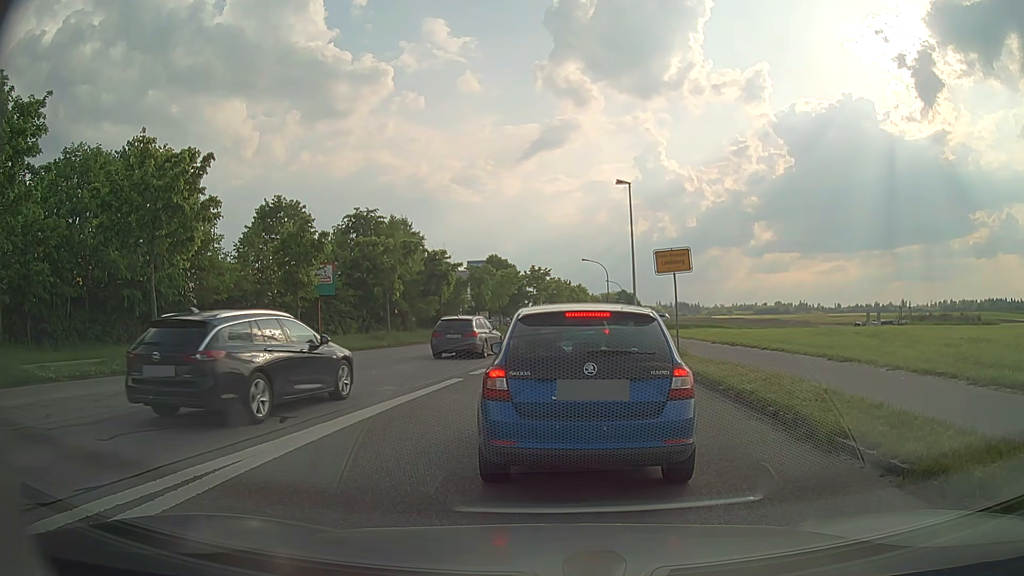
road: tertiary_link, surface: asphalt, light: Day
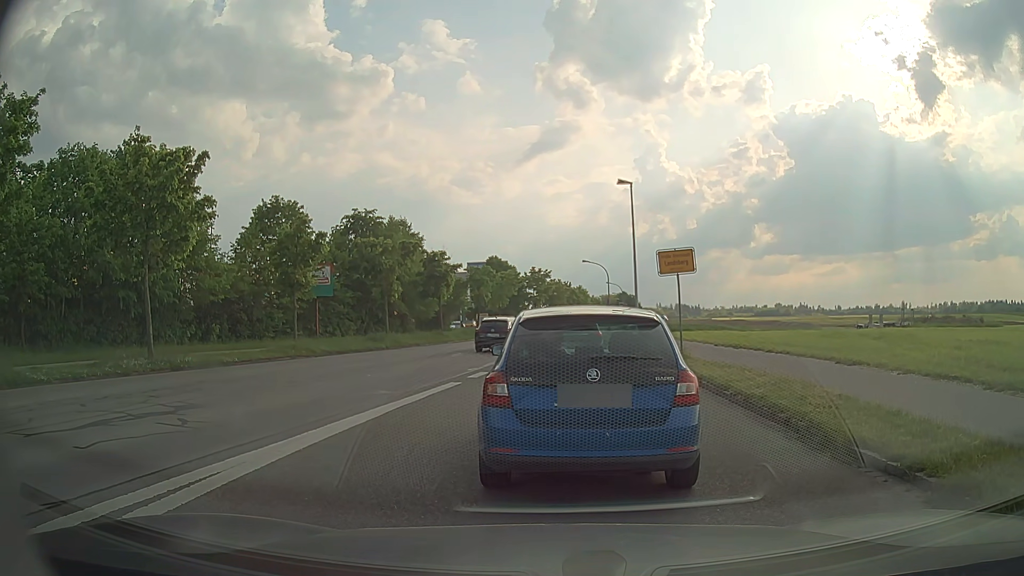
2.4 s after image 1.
(0.0, +0.5) m; 0°
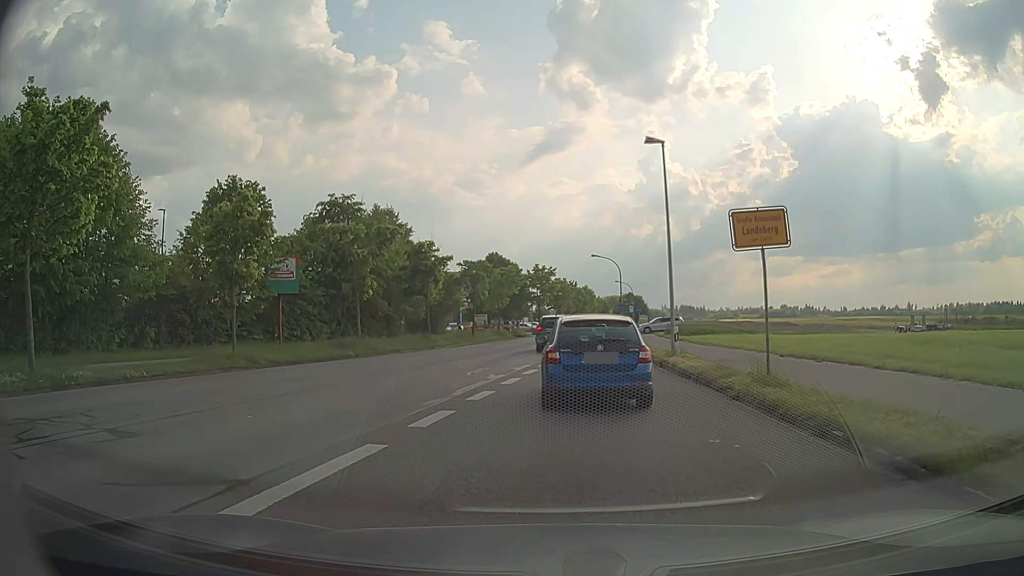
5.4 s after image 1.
(-0.1, +7.7) m; 0°
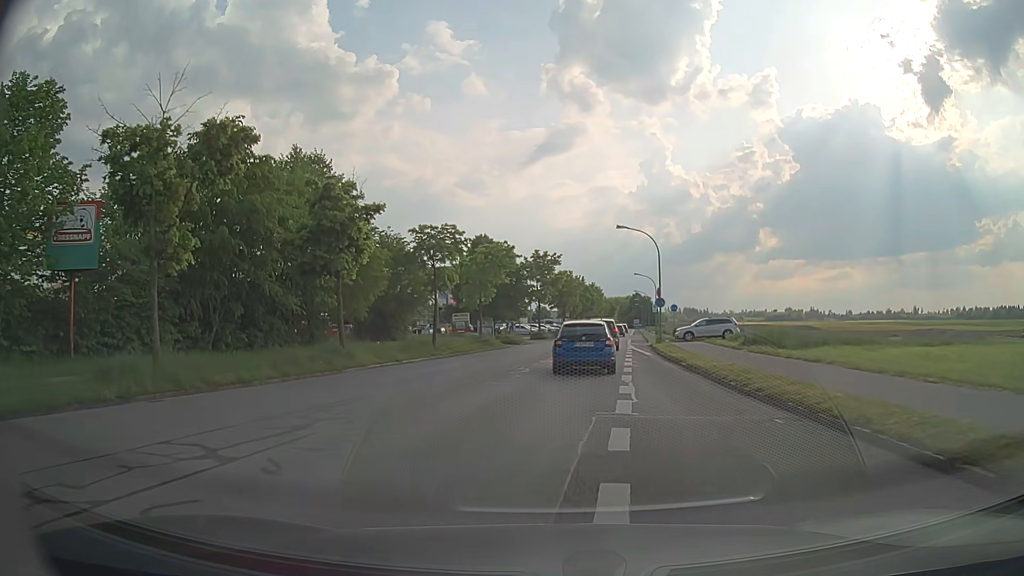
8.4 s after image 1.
(-0.3, +20.2) m; 0°
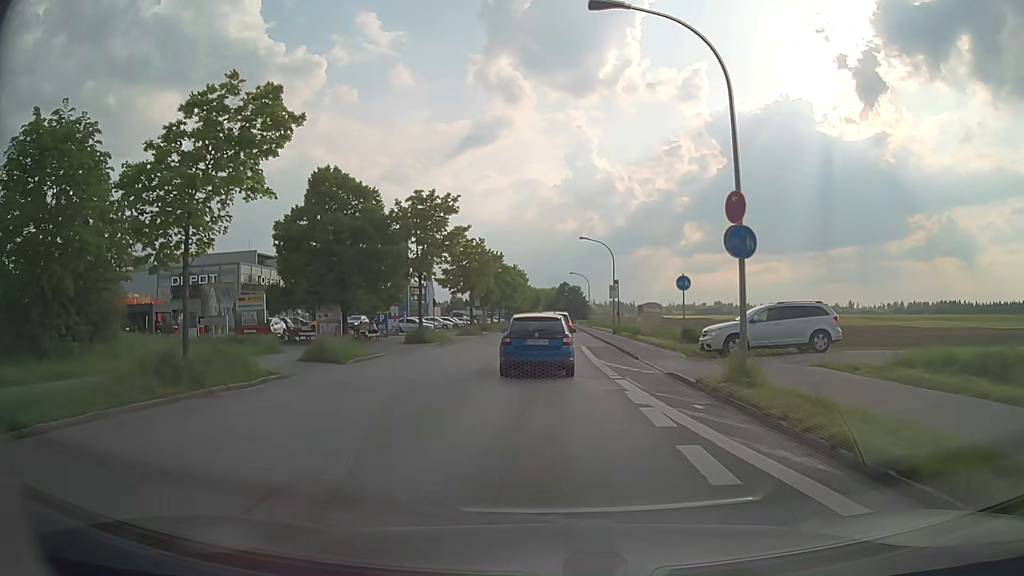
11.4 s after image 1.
(+1.8, +29.1) m; +6°
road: tertiary
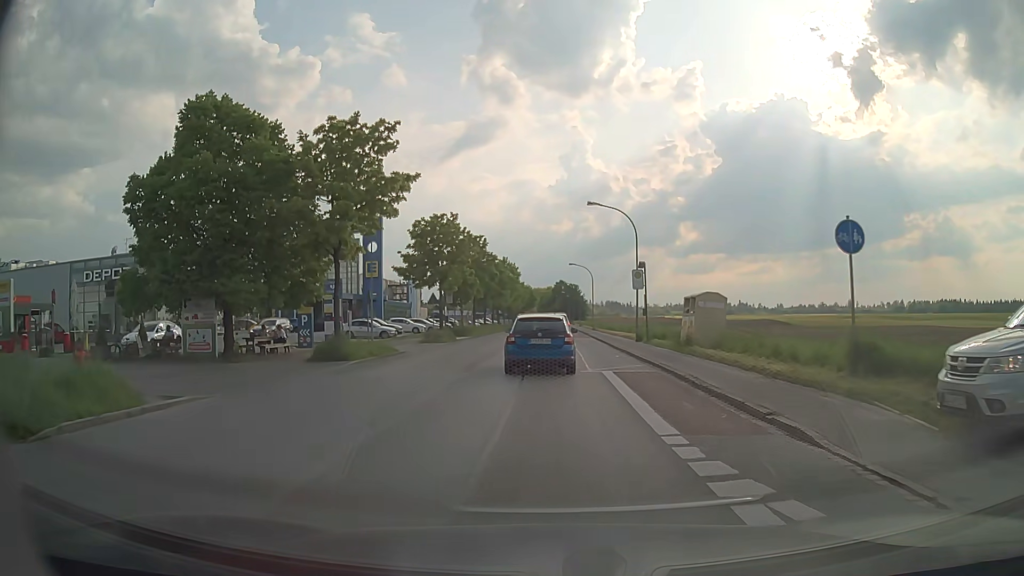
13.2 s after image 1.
(0.0, +15.3) m; 0°
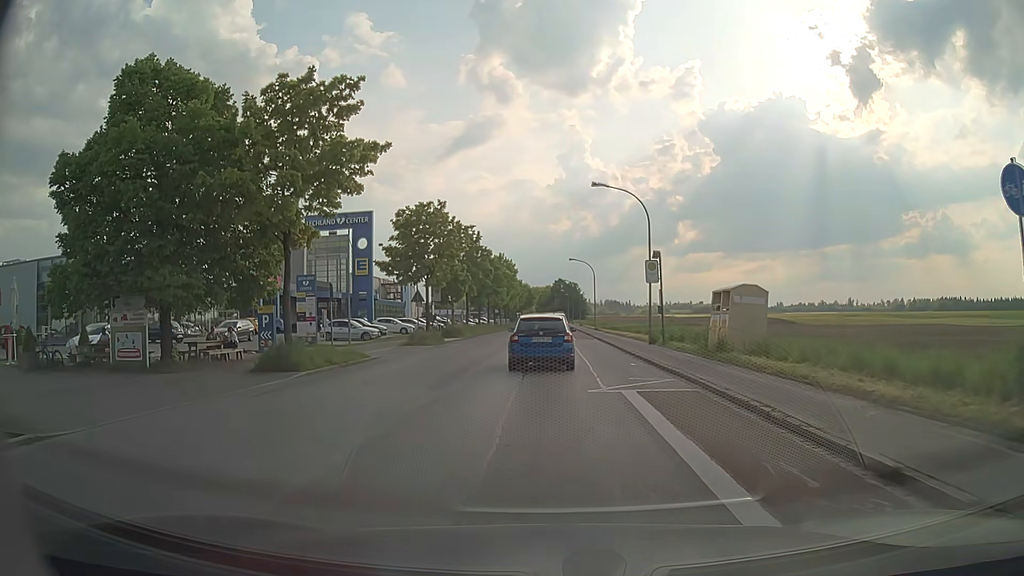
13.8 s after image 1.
(0.0, +4.9) m; 0°
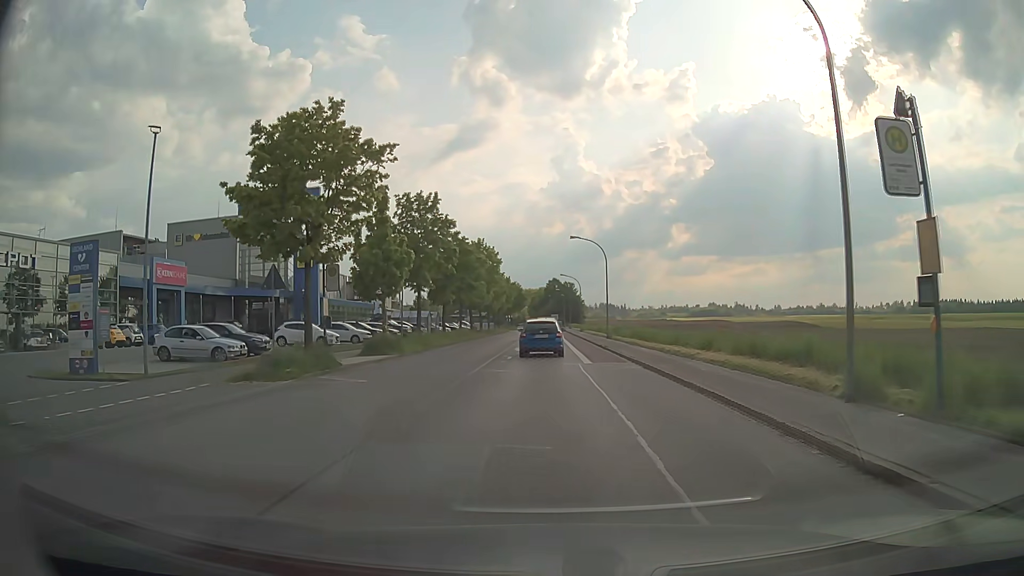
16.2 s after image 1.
(+0.1, +21.0) m; 0°
(0, +10) (0, +20) (0, +30) (0, +40) (0, +50) (0, +60) (0, +70) (0, +80) (0, +90) (0, +100) m
